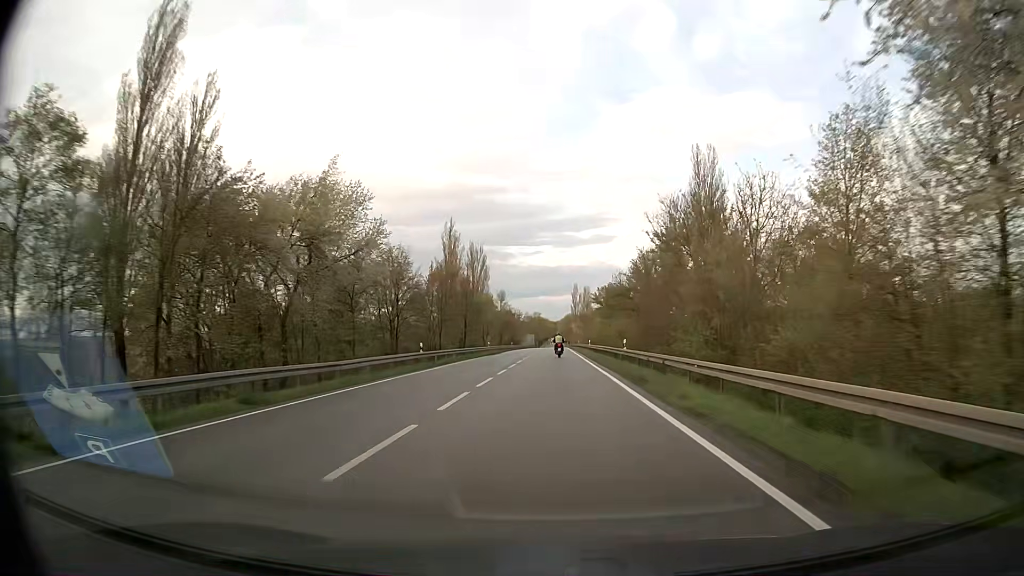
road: secondary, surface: asphalt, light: Day
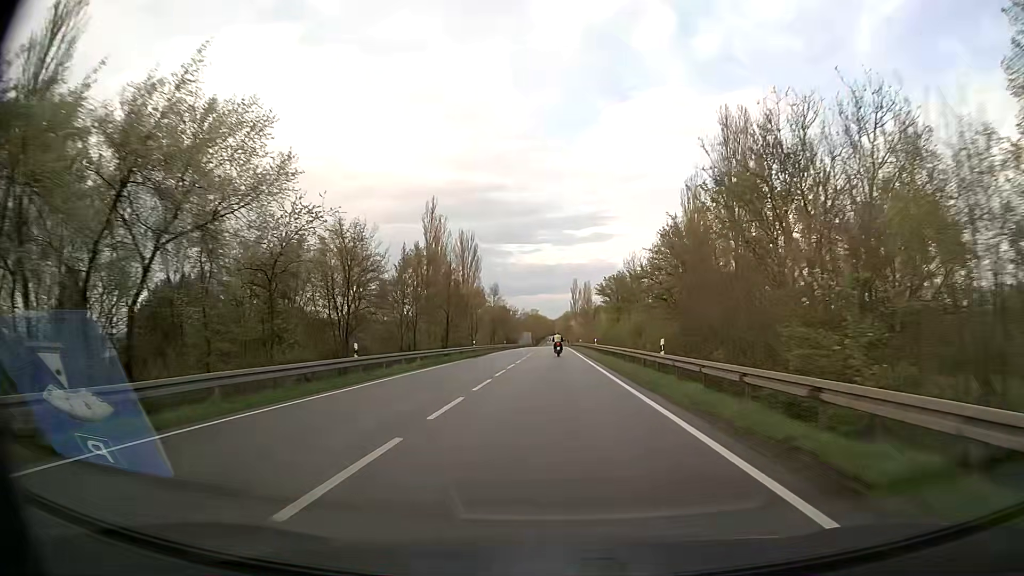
(0.0, +13.8) m; 0°
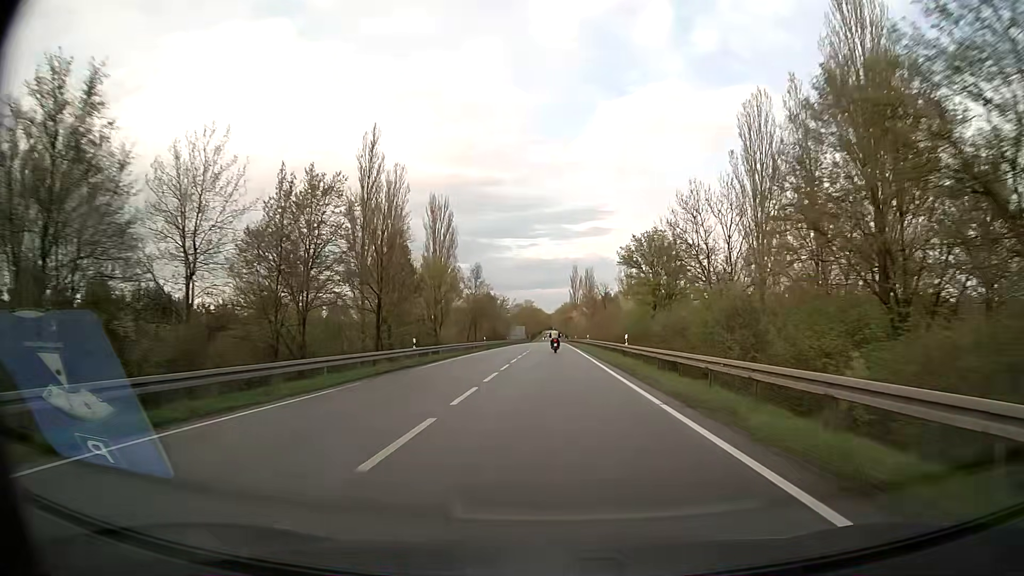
(+0.1, +28.7) m; 0°
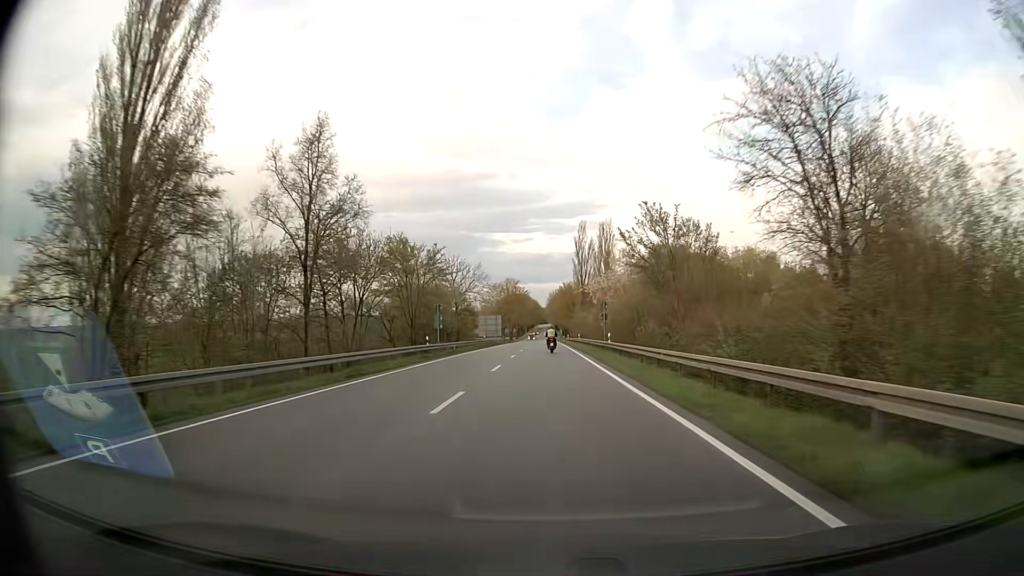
(+0.5, +74.4) m; +1°
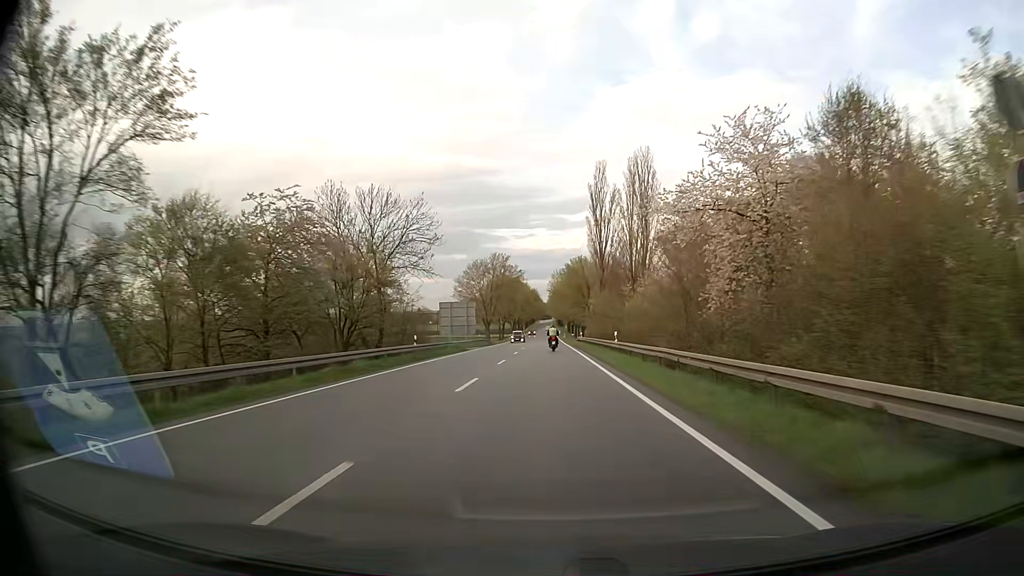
(0.0, +44.7) m; 0°
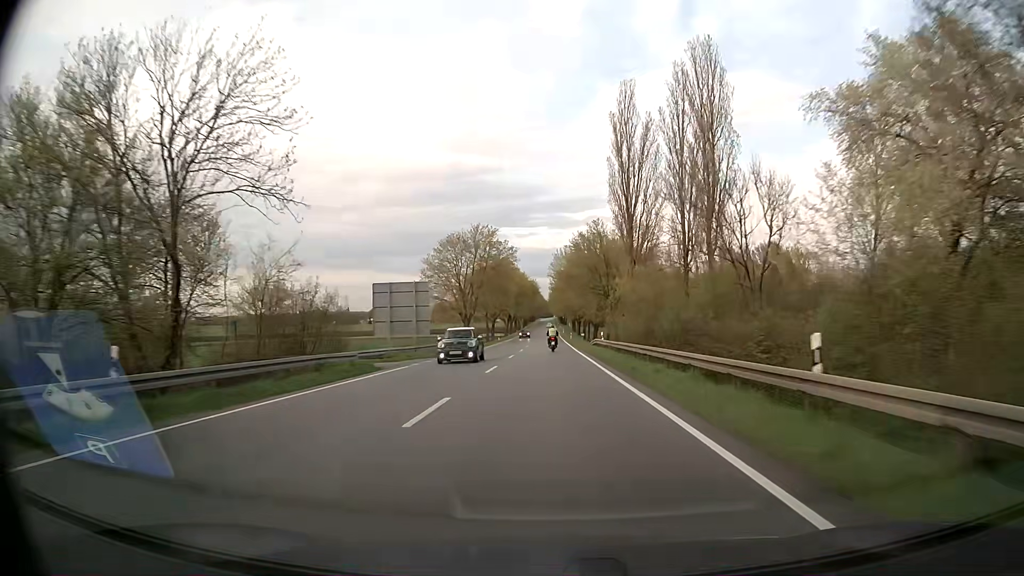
(-0.1, +29.7) m; 0°
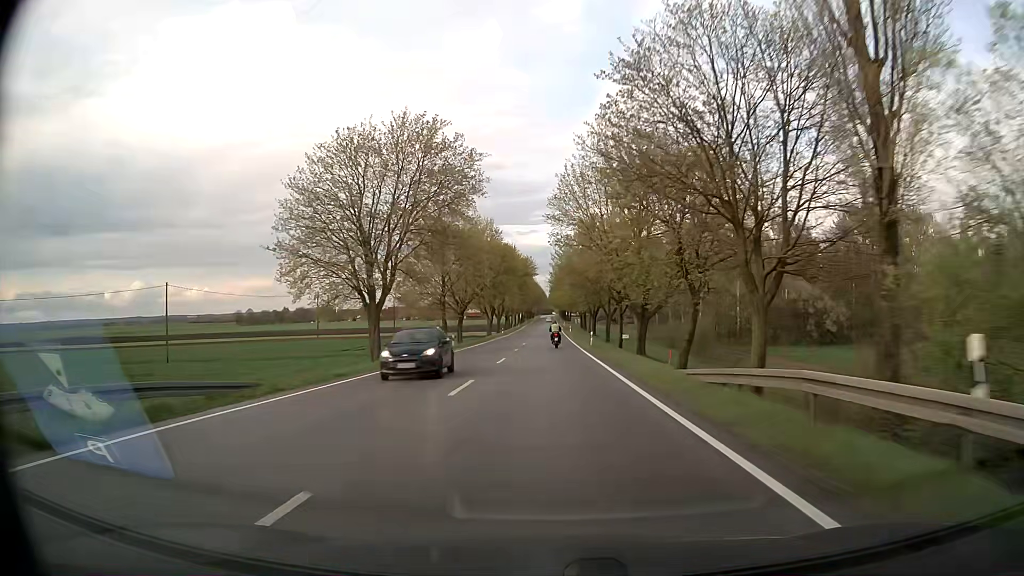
(0.0, +44.4) m; 0°
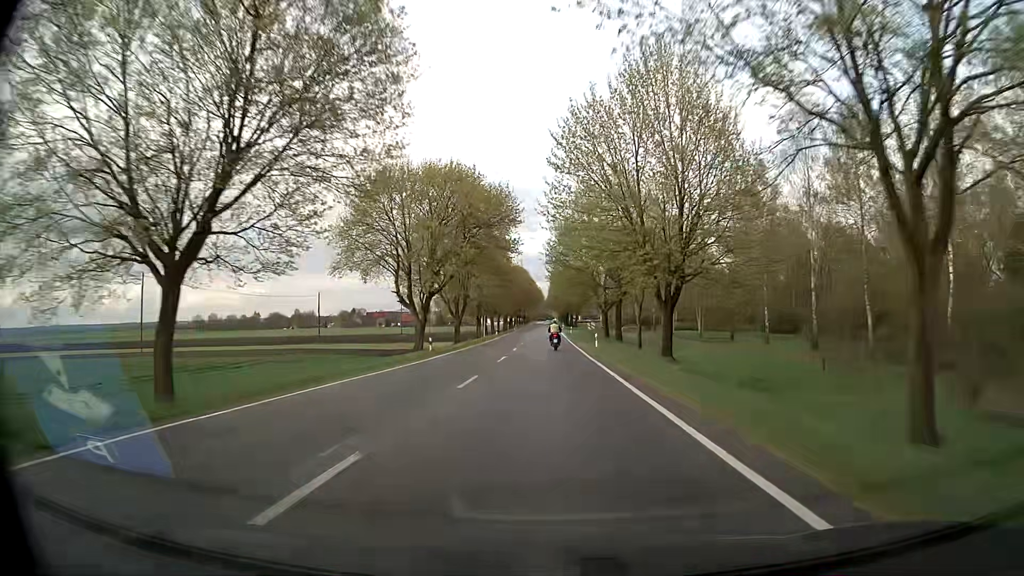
(+0.1, +58.7) m; 0°
(0, +10) (0, +20) (0, +30) (0, +40) (0, +50) (0, +60) (0, +70) (0, +80) (0, +90) (0, +100) m
